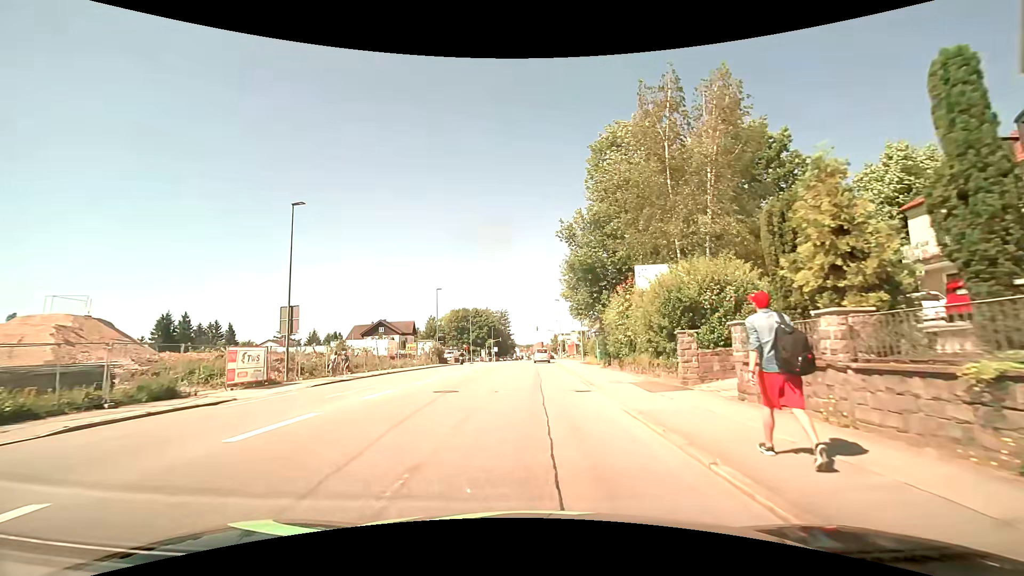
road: tertiary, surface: asphalt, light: Day
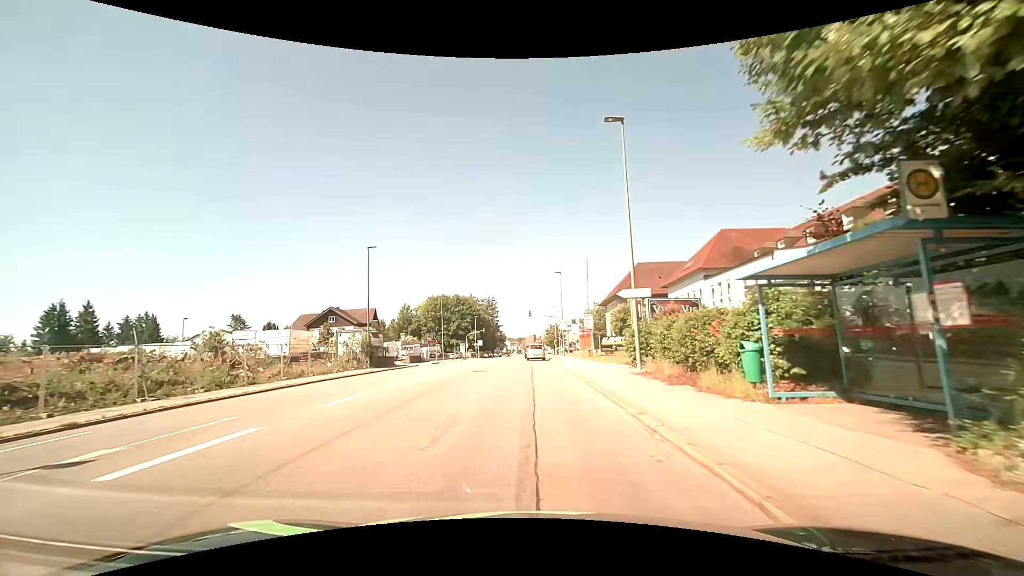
(+0.4, +26.0) m; +1°
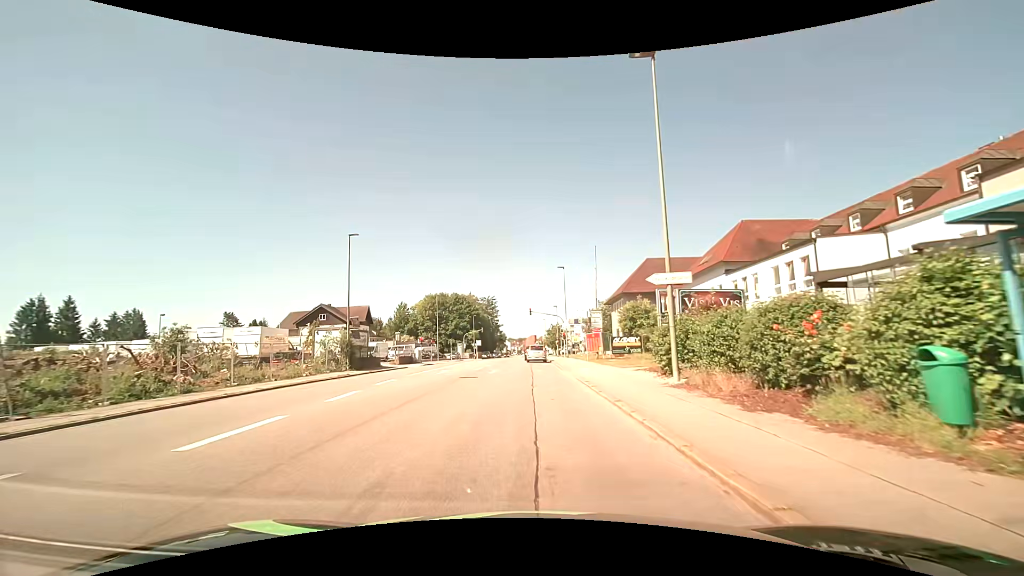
(0.0, +4.7) m; 0°
